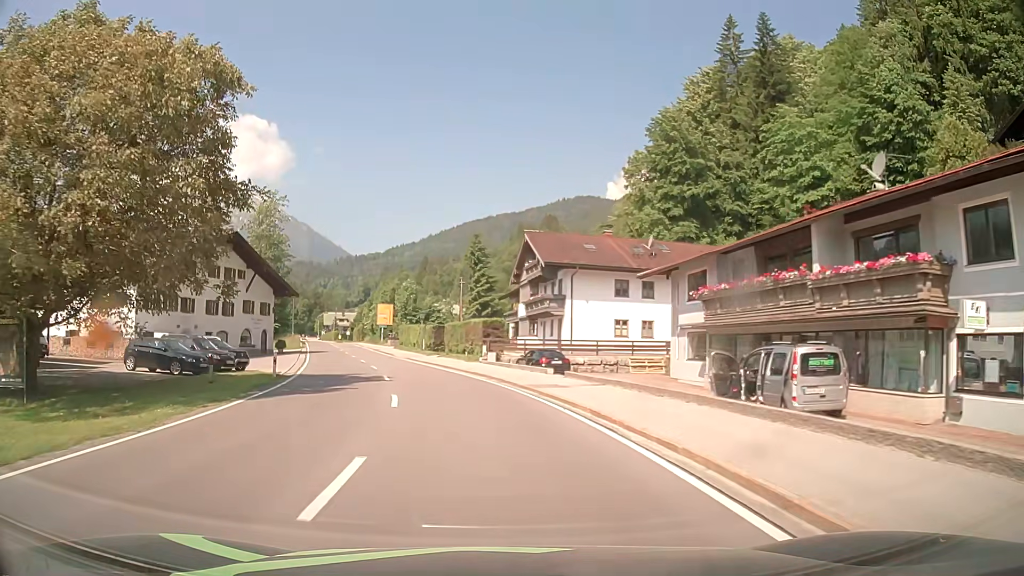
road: primary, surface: asphalt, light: Day
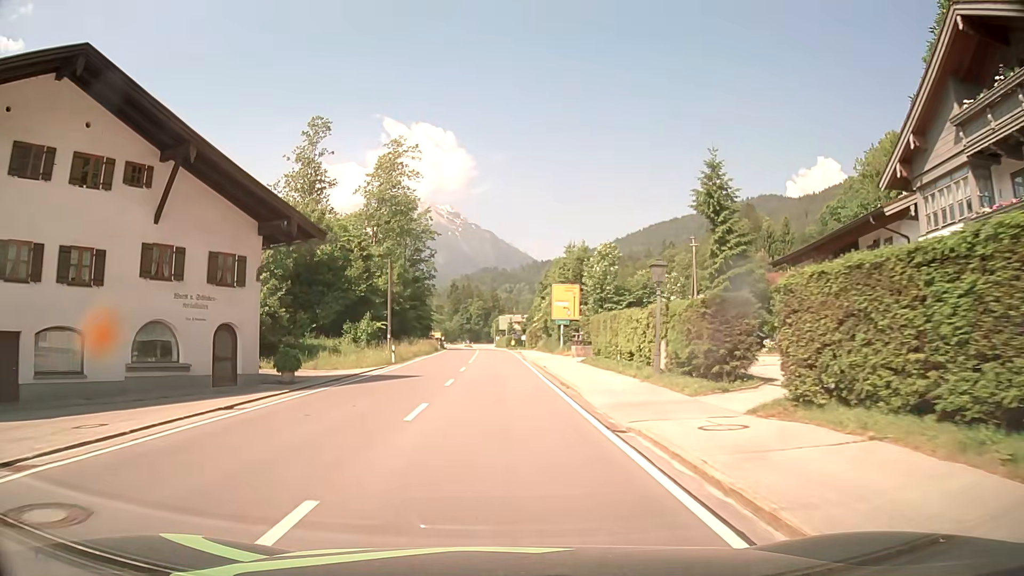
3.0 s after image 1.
(-5.8, +38.2) m; -16°
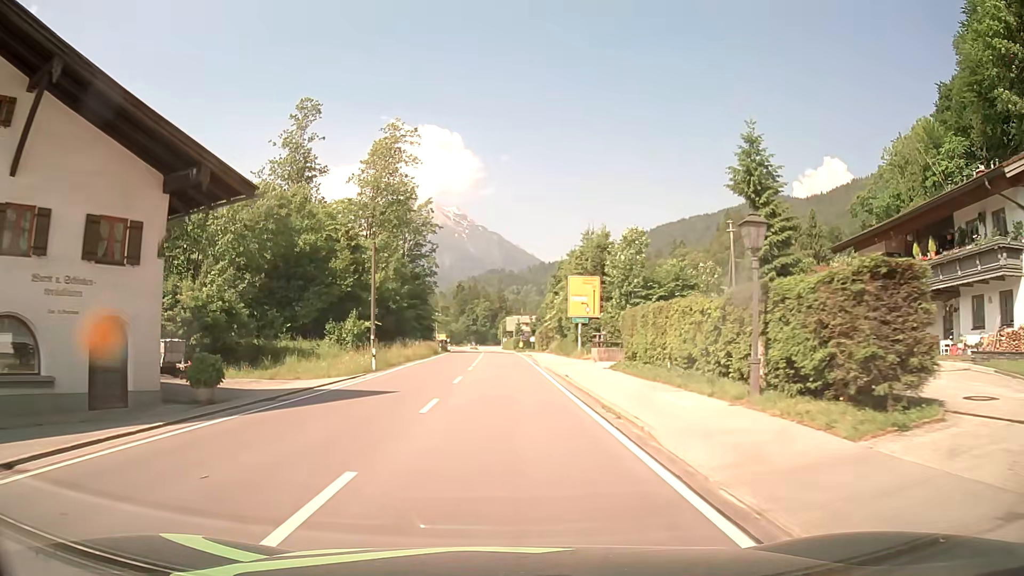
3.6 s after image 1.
(0.0, +7.8) m; -1°
